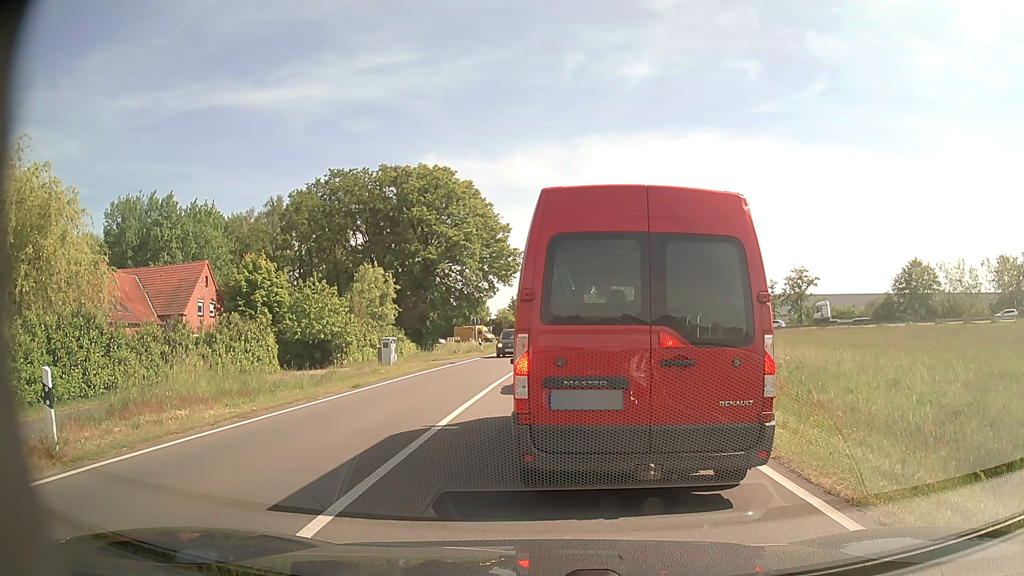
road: tertiary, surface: asphalt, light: Day
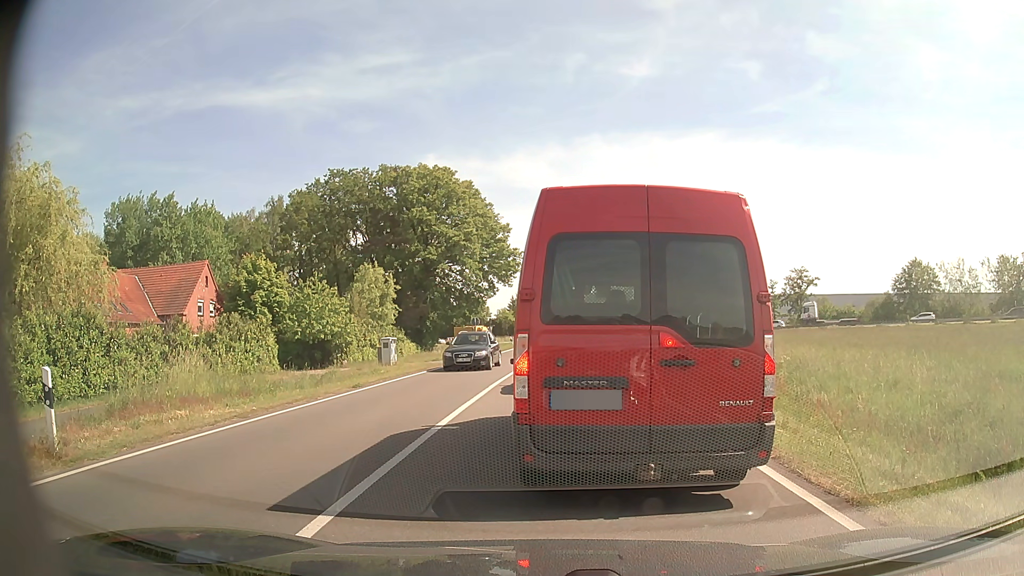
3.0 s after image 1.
(0.0, 0.0) m; 0°
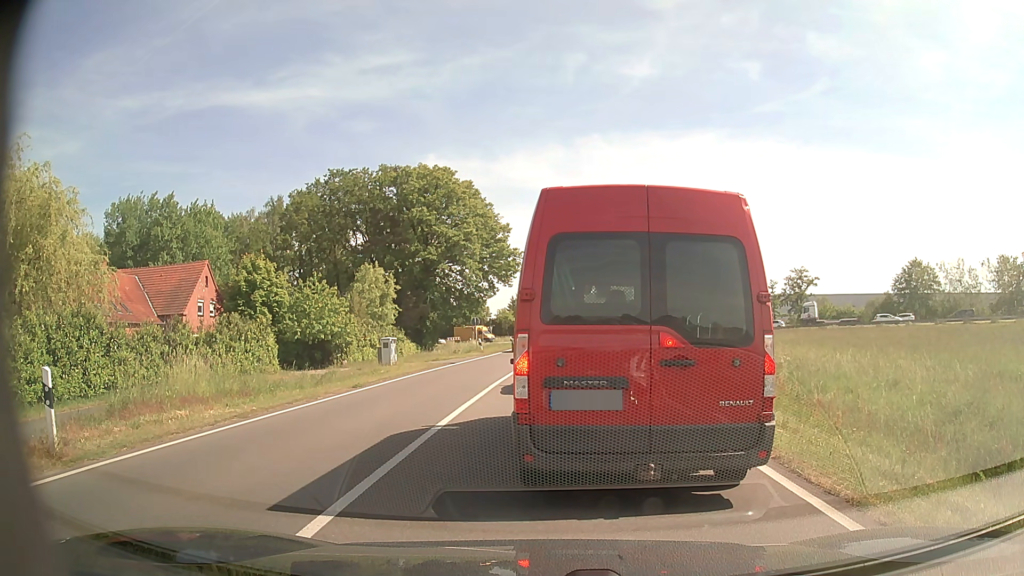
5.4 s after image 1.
(0.0, 0.0) m; 0°
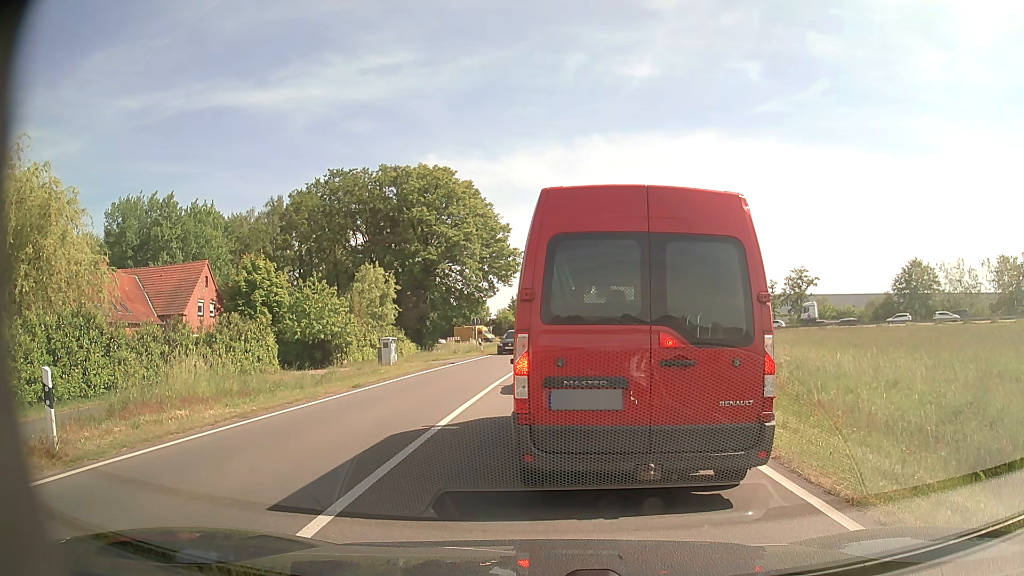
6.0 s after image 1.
(0.0, 0.0) m; 0°
(0, +10) (0, +20) (+1, +30) (+2, +40) (+3, +50) (+5, +60) (+7, +69) (+10, +79) (+12, +89) (+12, +99) m
